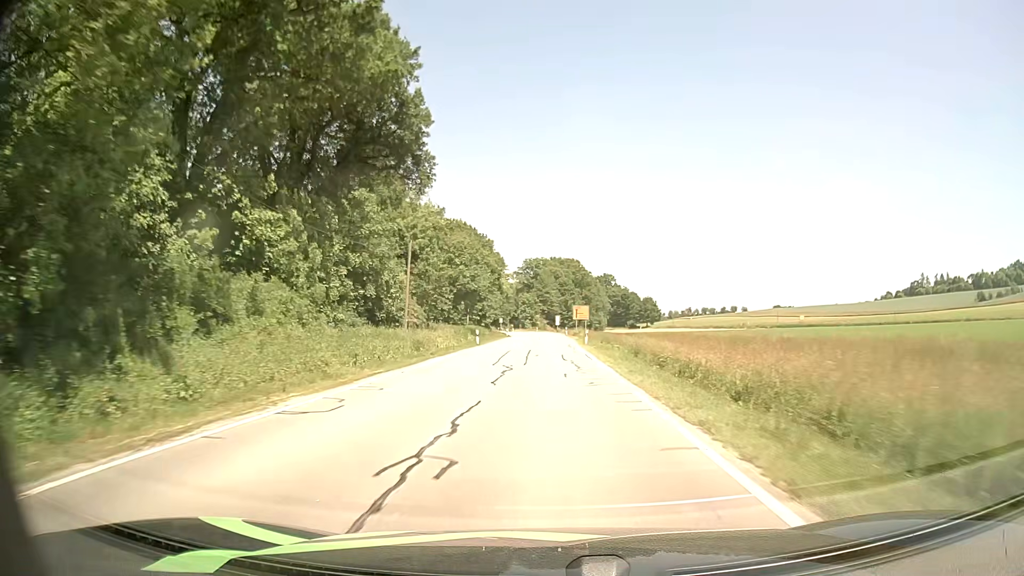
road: secondary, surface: asphalt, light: Day
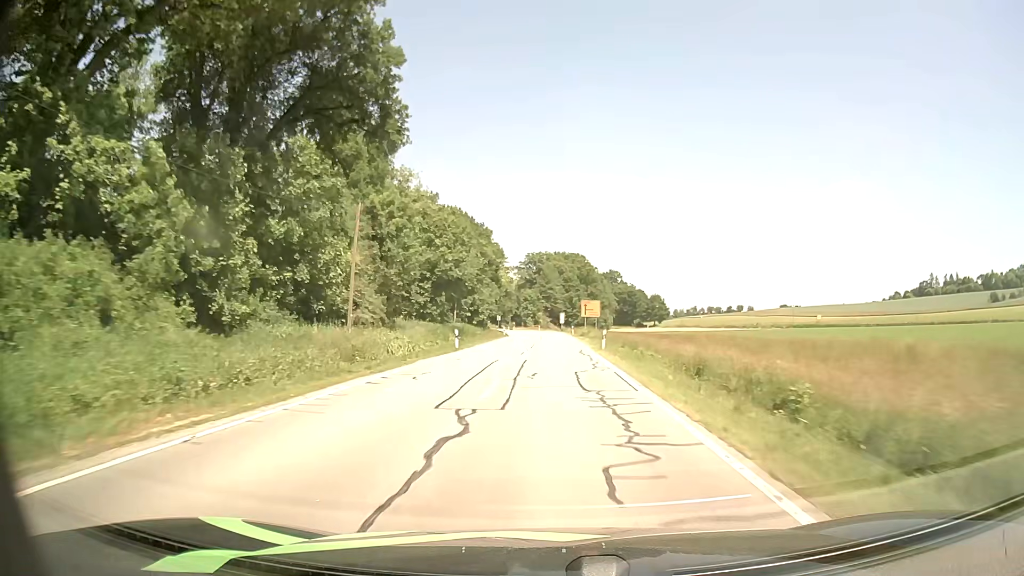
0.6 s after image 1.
(0.0, +11.9) m; 0°
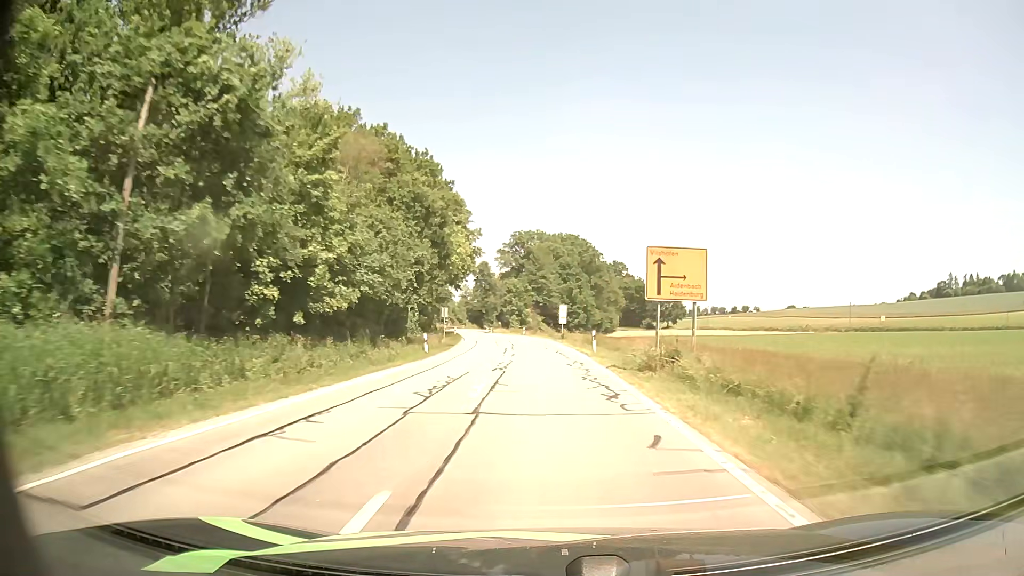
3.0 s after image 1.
(+0.5, +46.6) m; +1°
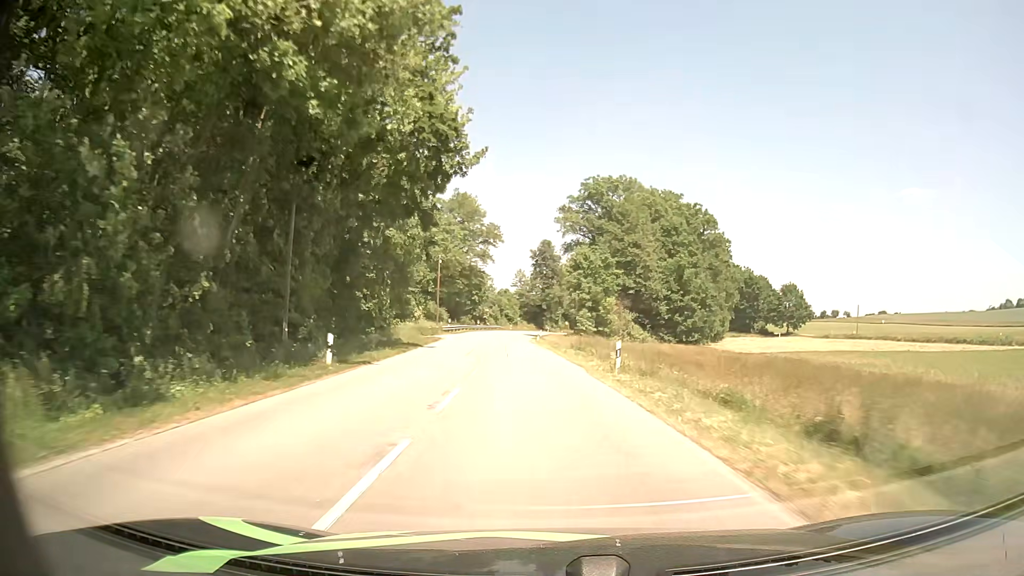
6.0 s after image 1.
(-2.5, +58.1) m; -6°
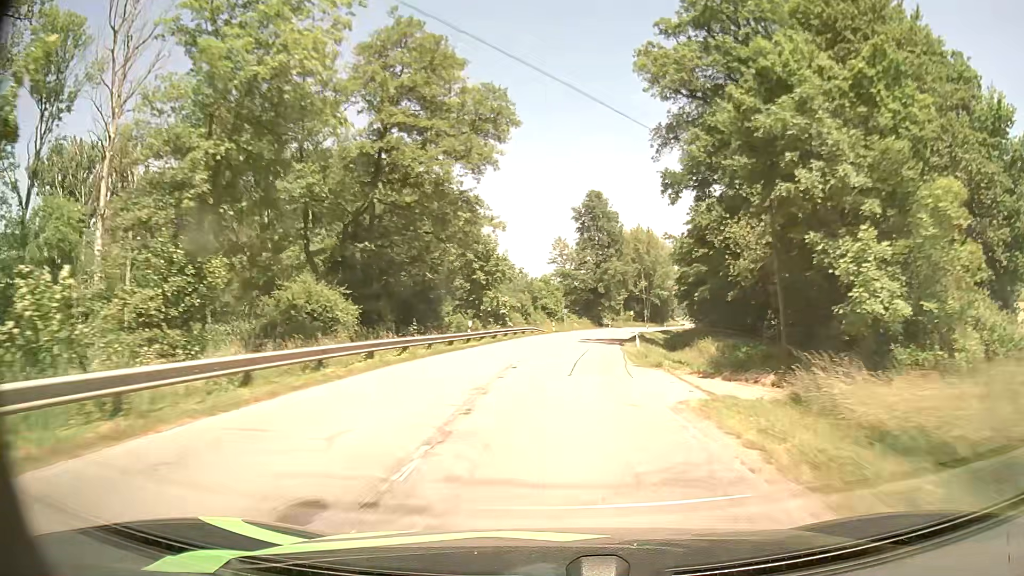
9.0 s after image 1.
(-3.5, +56.5) m; -4°
